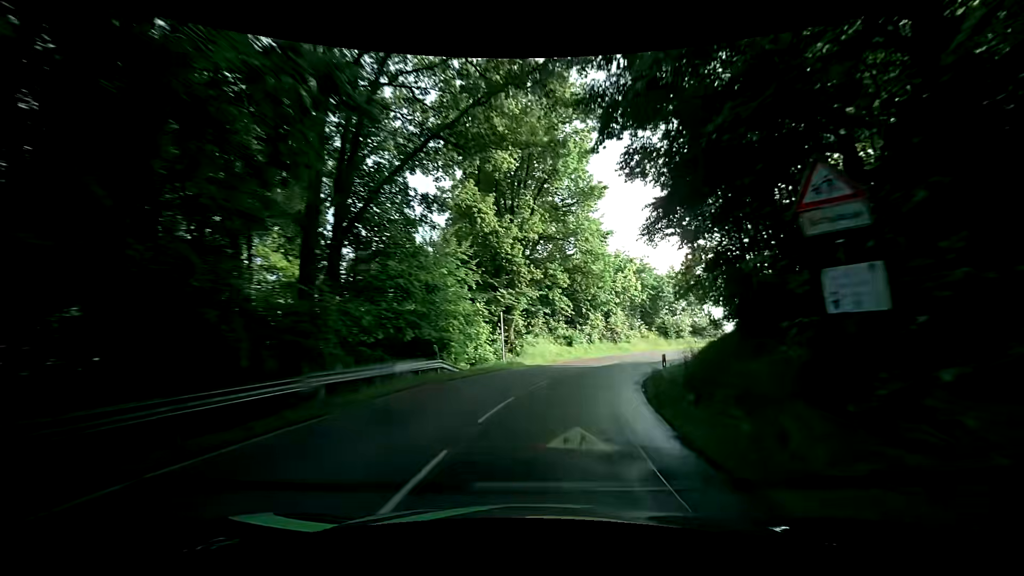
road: tertiary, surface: asphalt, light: Day
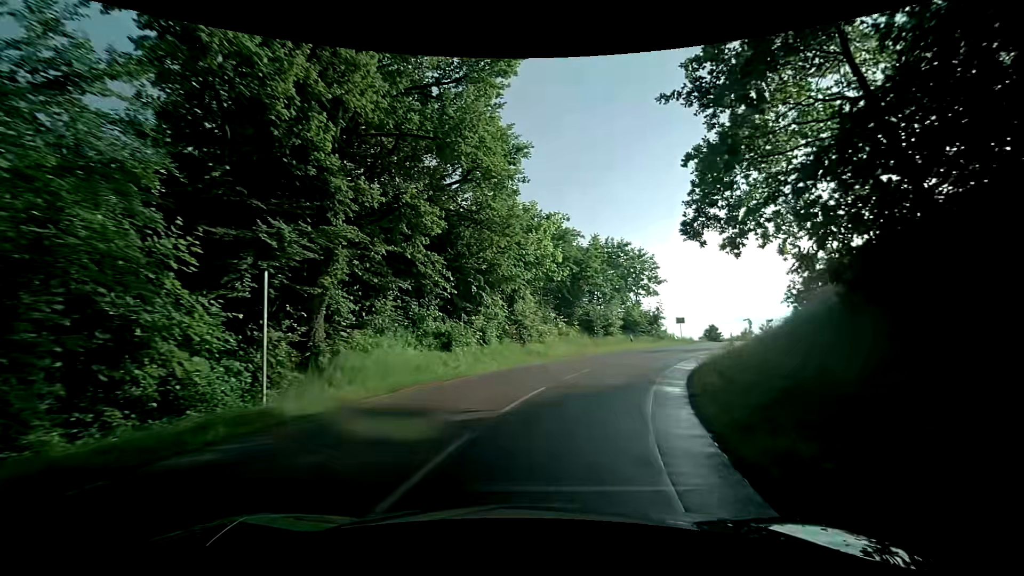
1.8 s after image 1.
(+1.9, +17.3) m; +13°
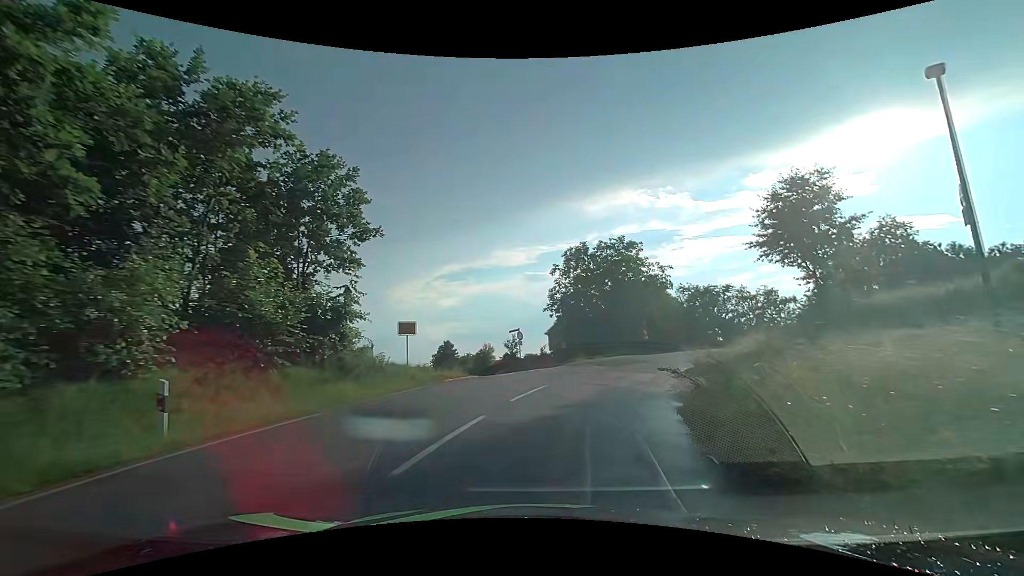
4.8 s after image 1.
(+7.7, +26.1) m; +31°
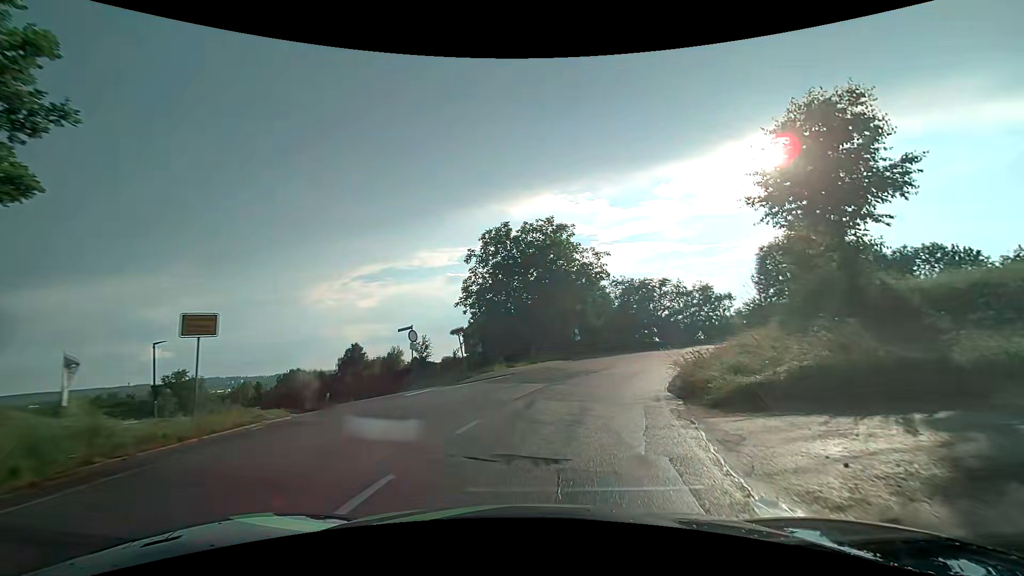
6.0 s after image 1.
(+0.7, +9.6) m; +9°
(+1, +10) (+3, +20) (+7, +29) (+12, +37) (+19, +45) (+25, +52) (+32, +60) (+39, +67) (+47, +74) (+54, +80) m
